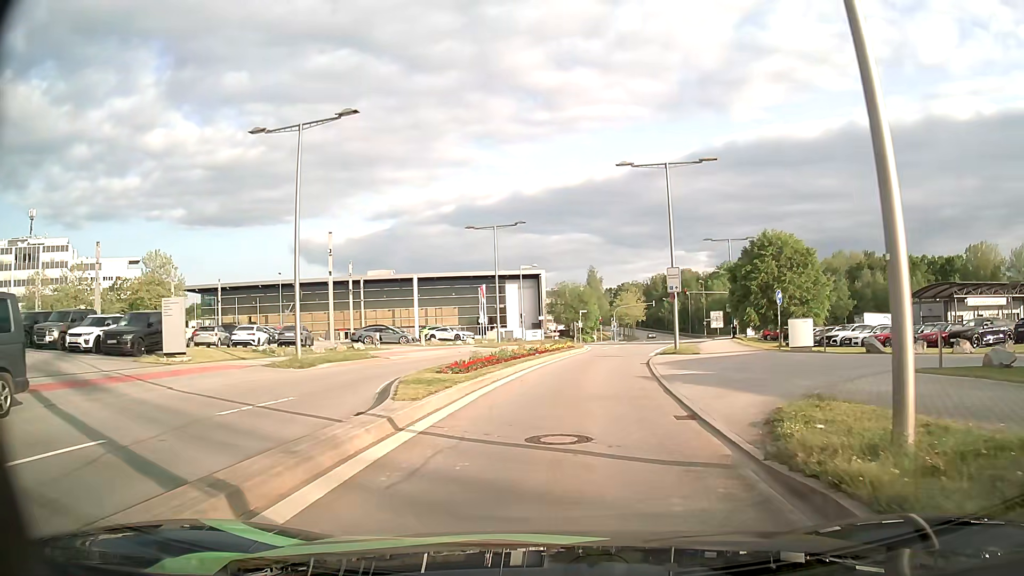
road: secondary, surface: asphalt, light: Day
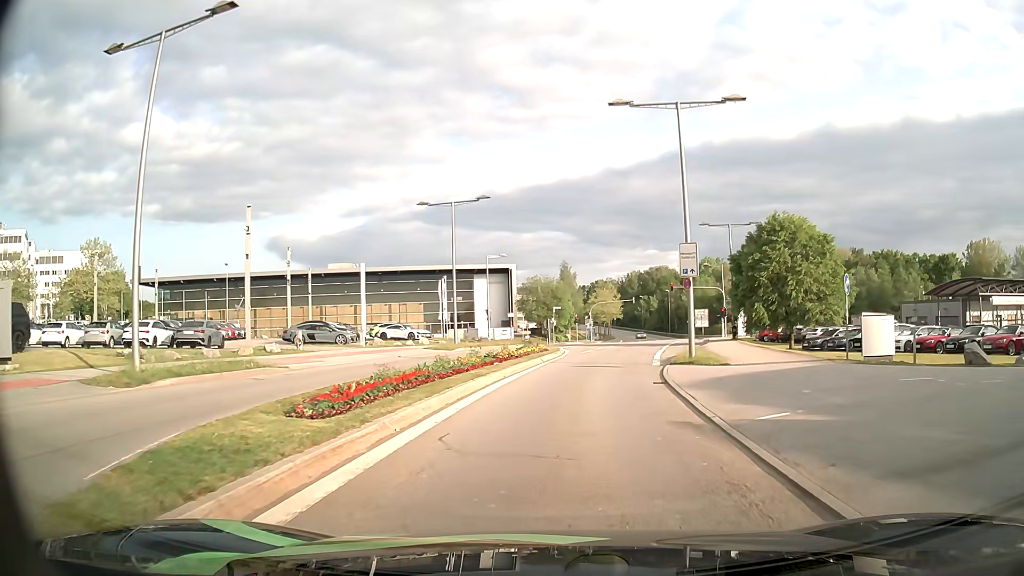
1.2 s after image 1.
(+0.2, +9.2) m; +3°
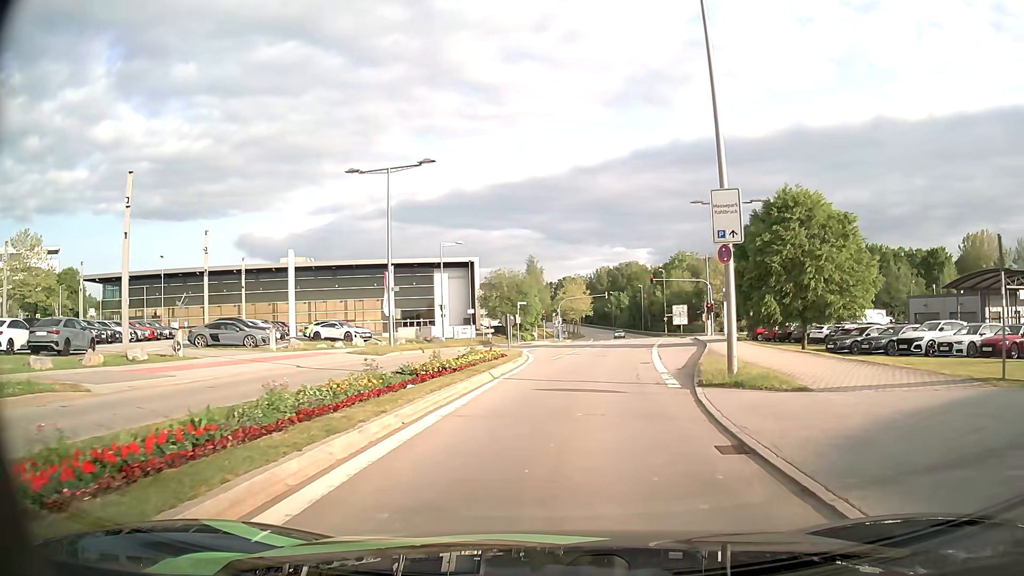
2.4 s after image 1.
(+0.2, +8.9) m; +2°
